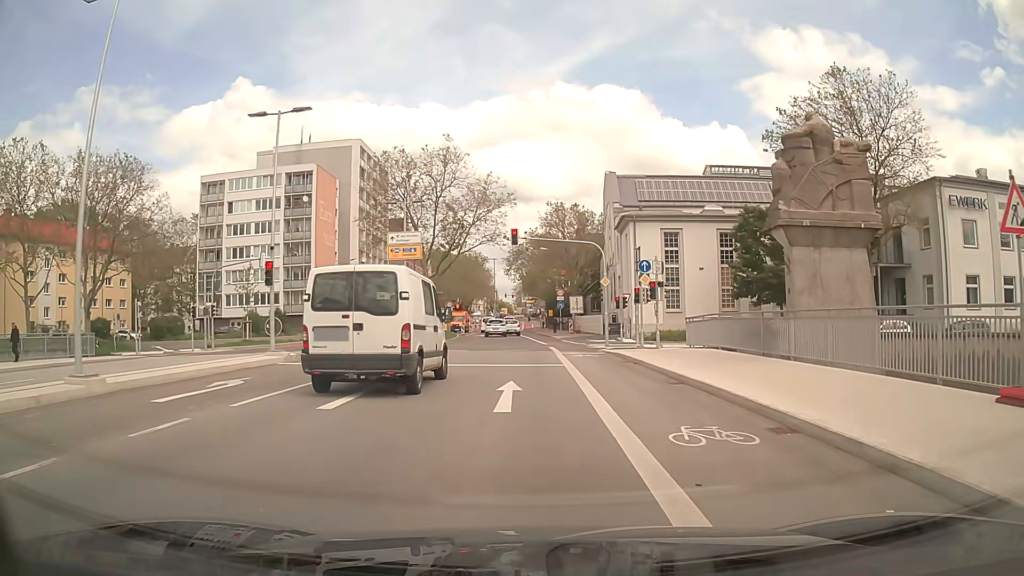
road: secondary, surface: asphalt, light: Day
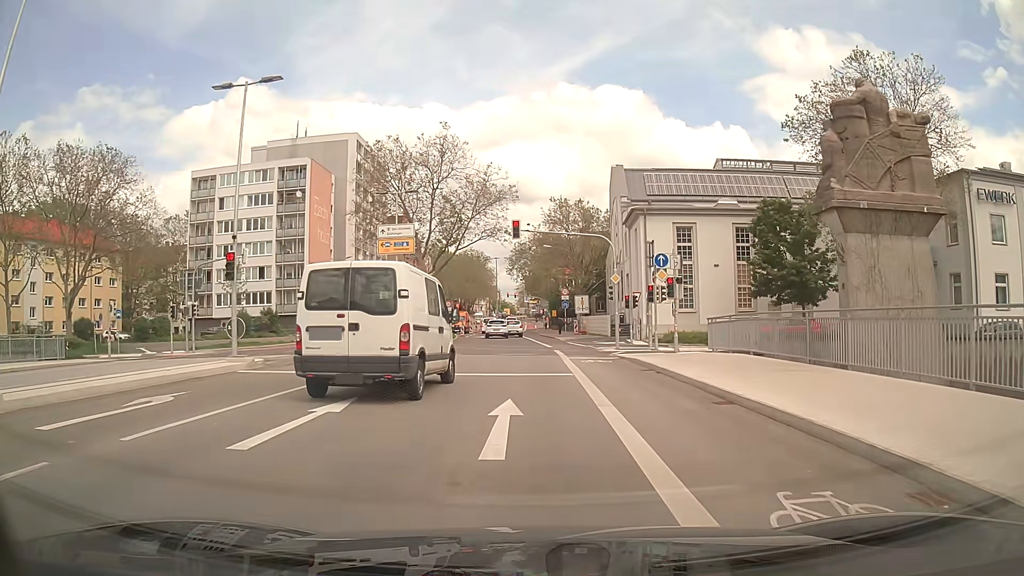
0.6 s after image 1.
(0.0, +3.3) m; 0°
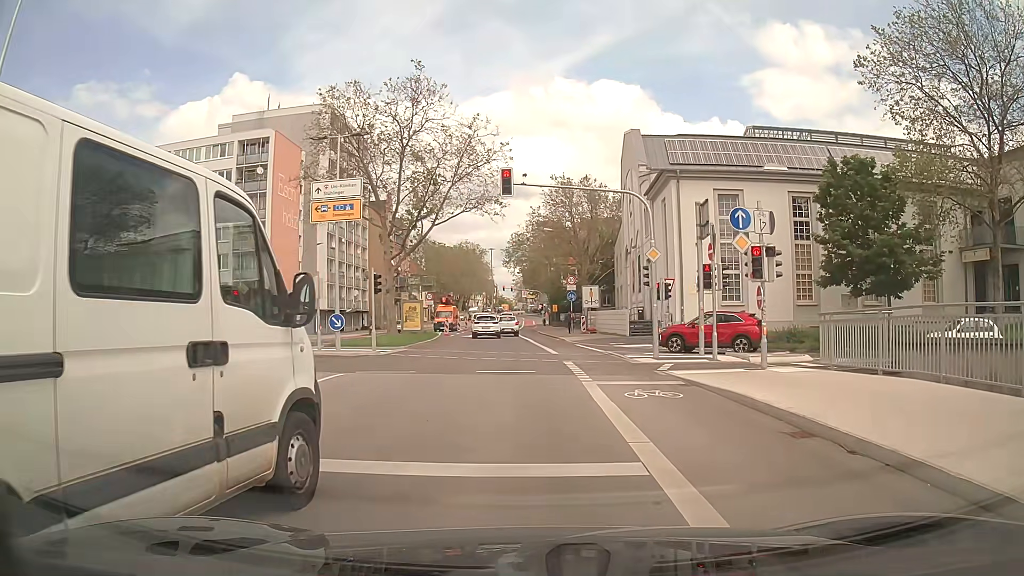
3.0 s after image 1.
(0.0, +10.5) m; 0°
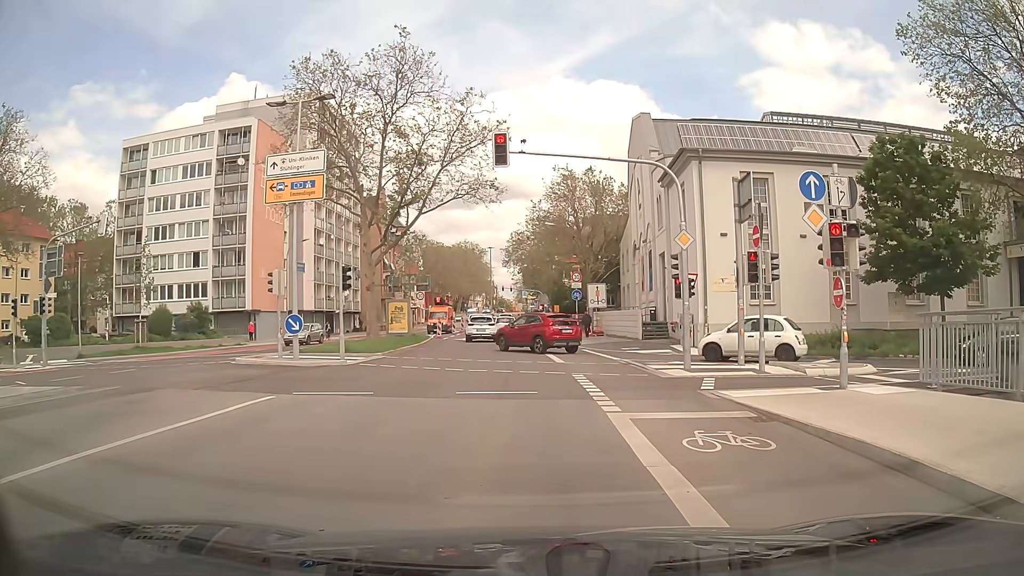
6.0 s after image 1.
(0.0, +4.3) m; -1°
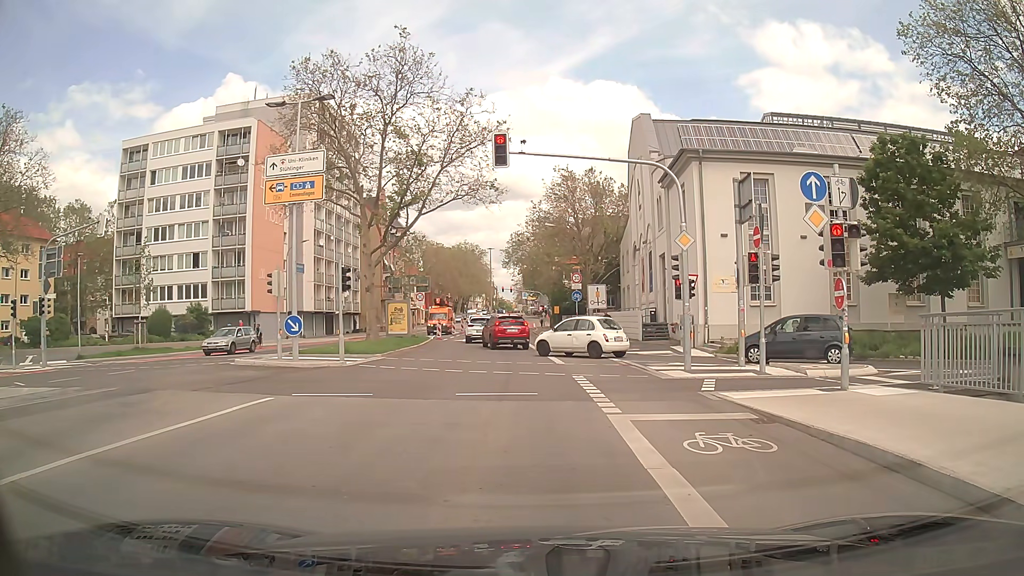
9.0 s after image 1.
(0.0, +0.1) m; 0°
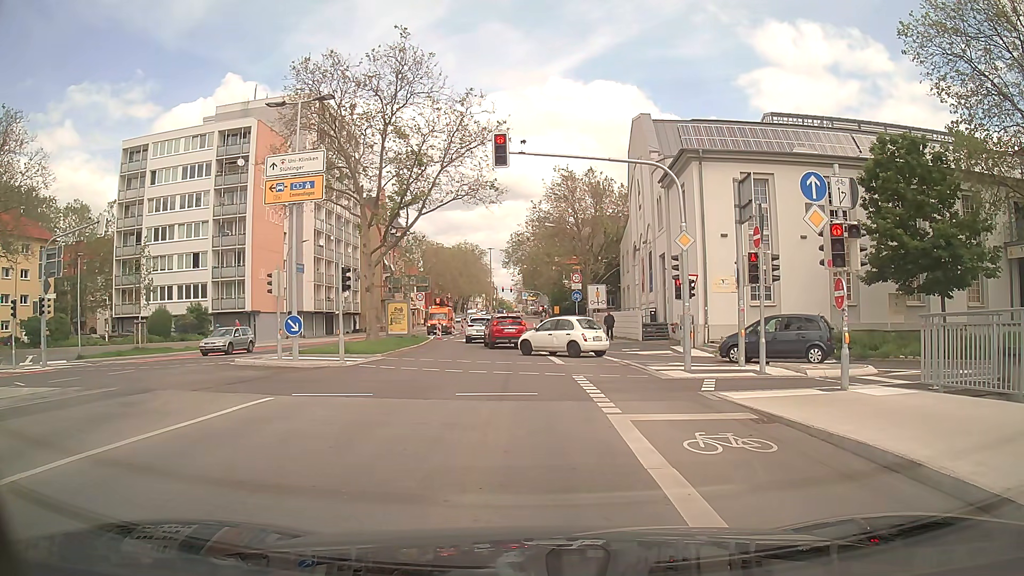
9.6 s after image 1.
(0.0, 0.0) m; 0°
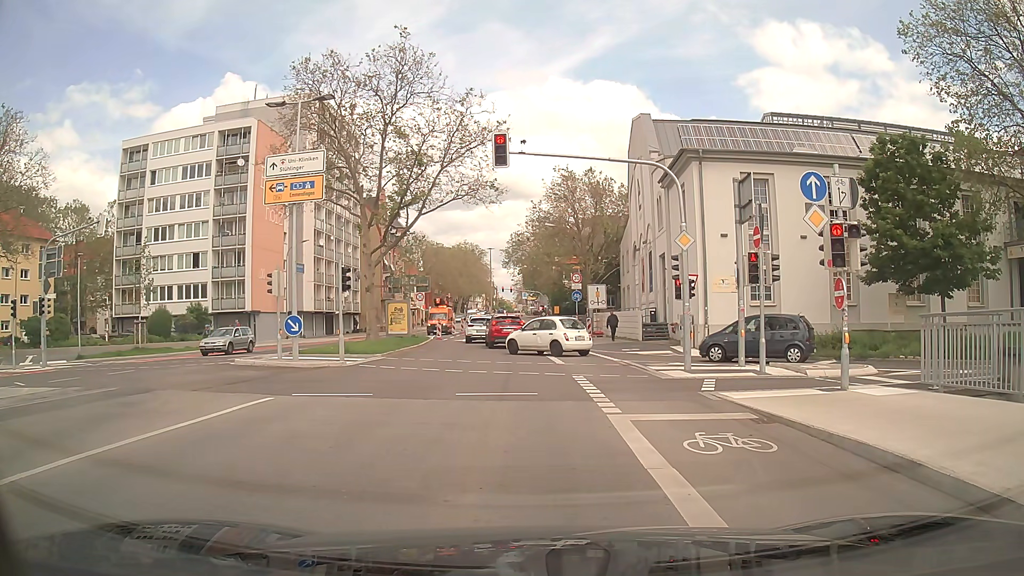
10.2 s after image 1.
(0.0, 0.0) m; 0°
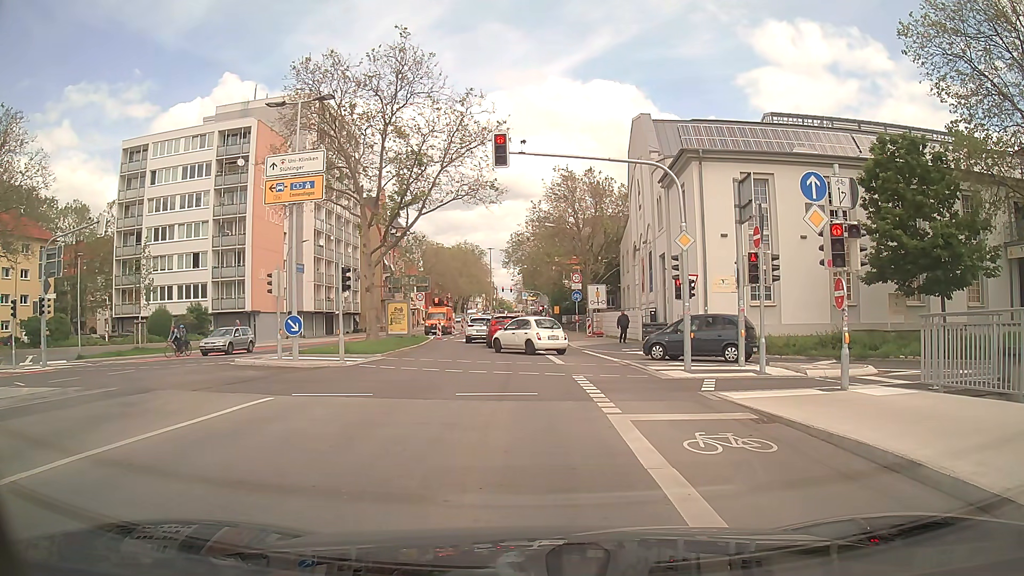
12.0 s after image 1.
(0.0, 0.0) m; 0°
